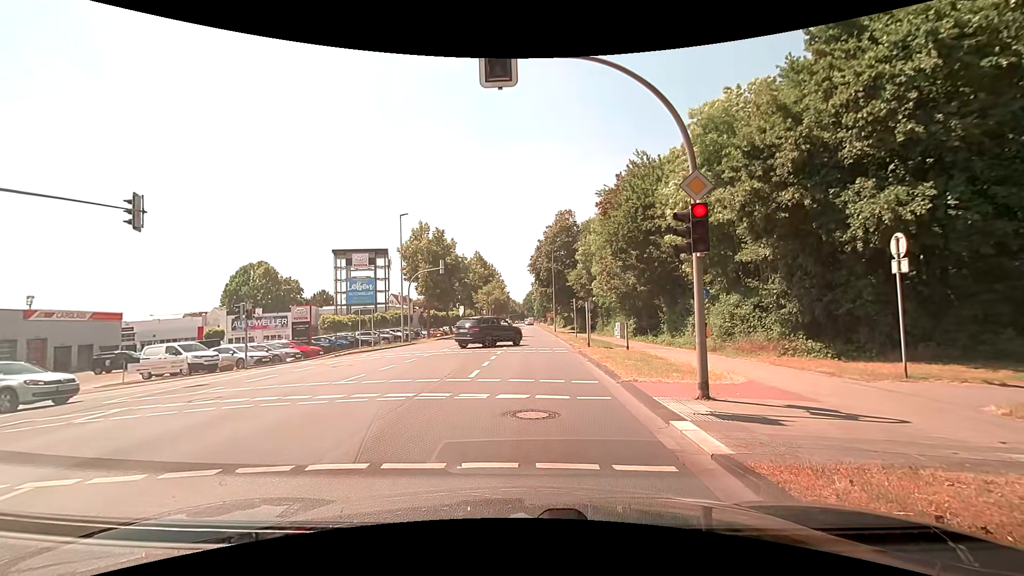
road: secondary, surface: asphalt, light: Day
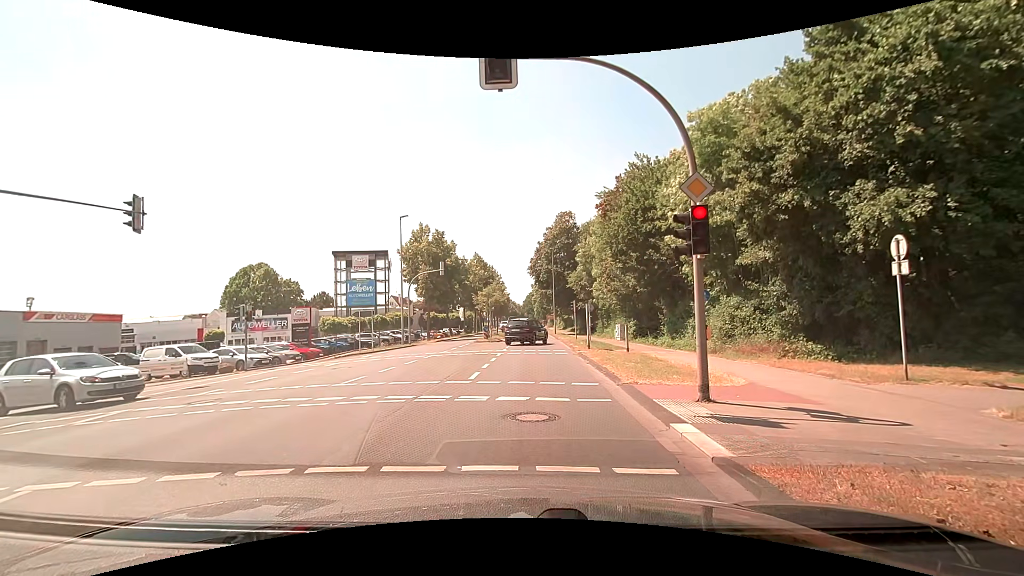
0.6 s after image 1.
(0.0, +0.1) m; 0°
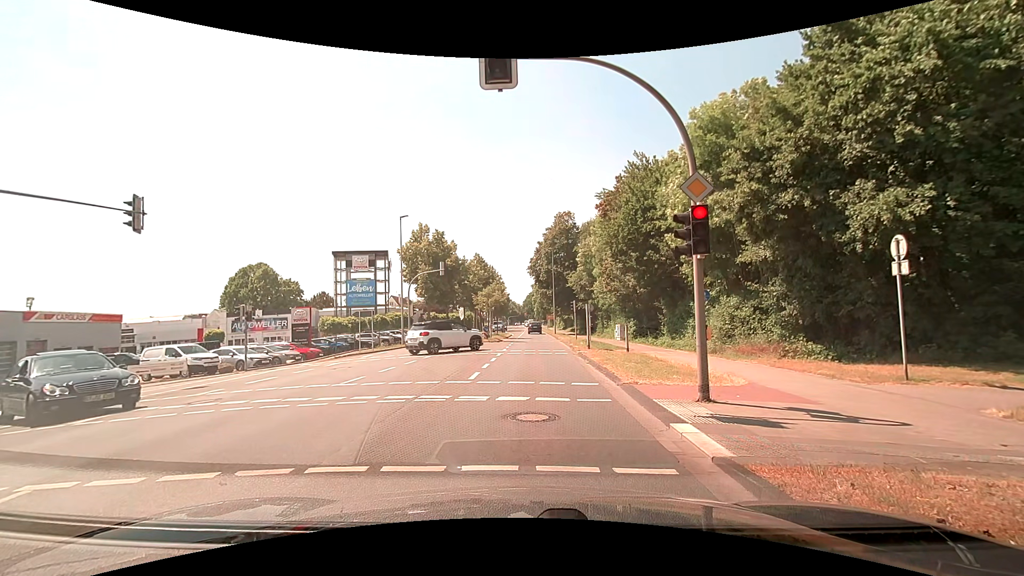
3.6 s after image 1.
(0.0, +0.1) m; 0°
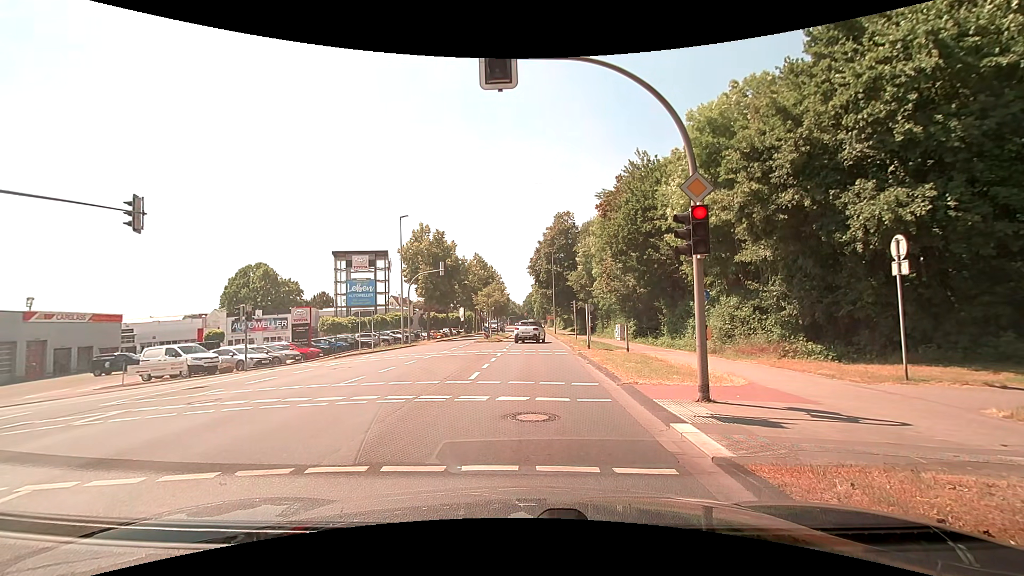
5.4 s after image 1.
(0.0, 0.0) m; 0°
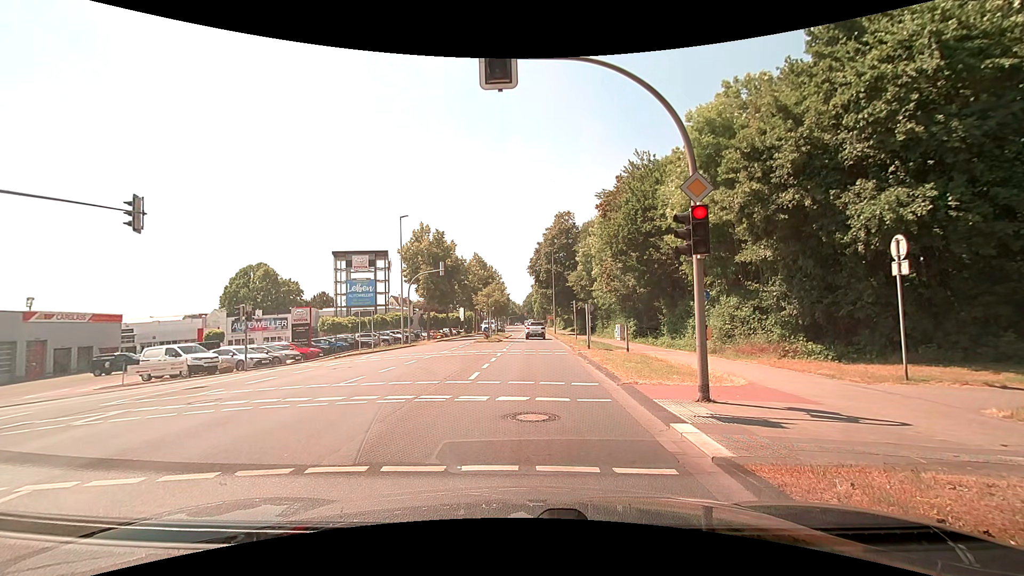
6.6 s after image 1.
(0.0, 0.0) m; 0°
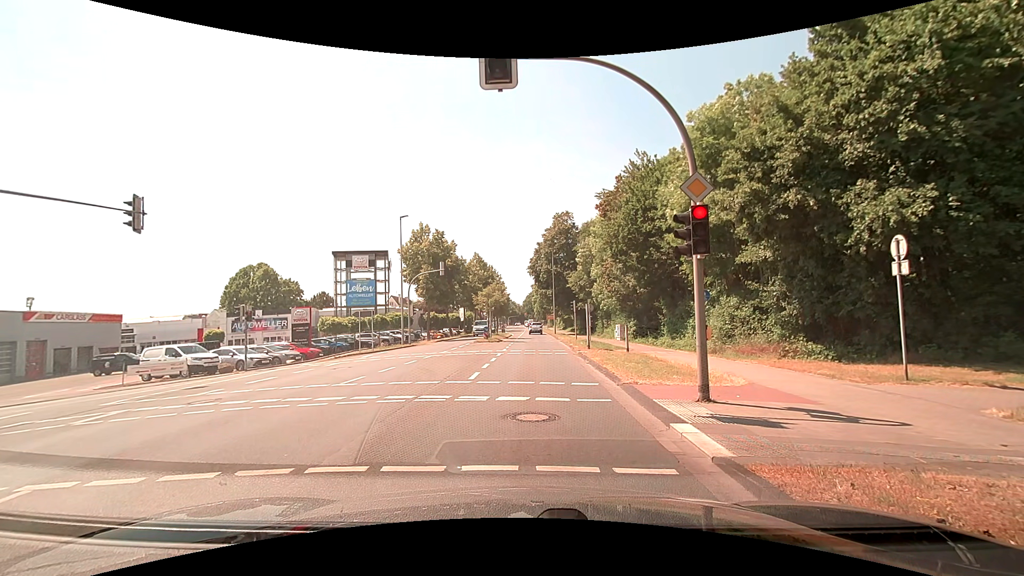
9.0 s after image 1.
(0.0, 0.0) m; 0°
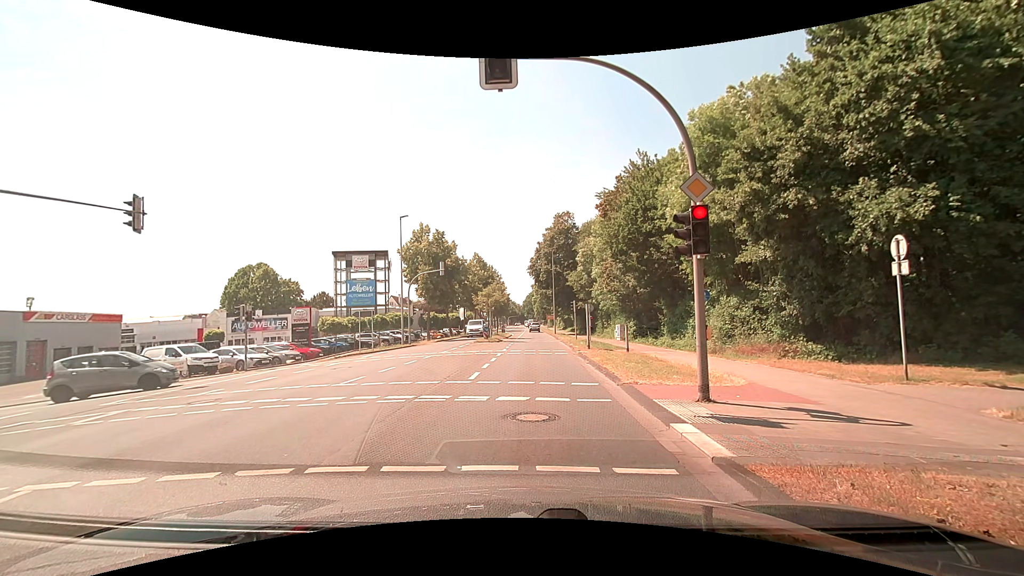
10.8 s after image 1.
(0.0, 0.0) m; 0°
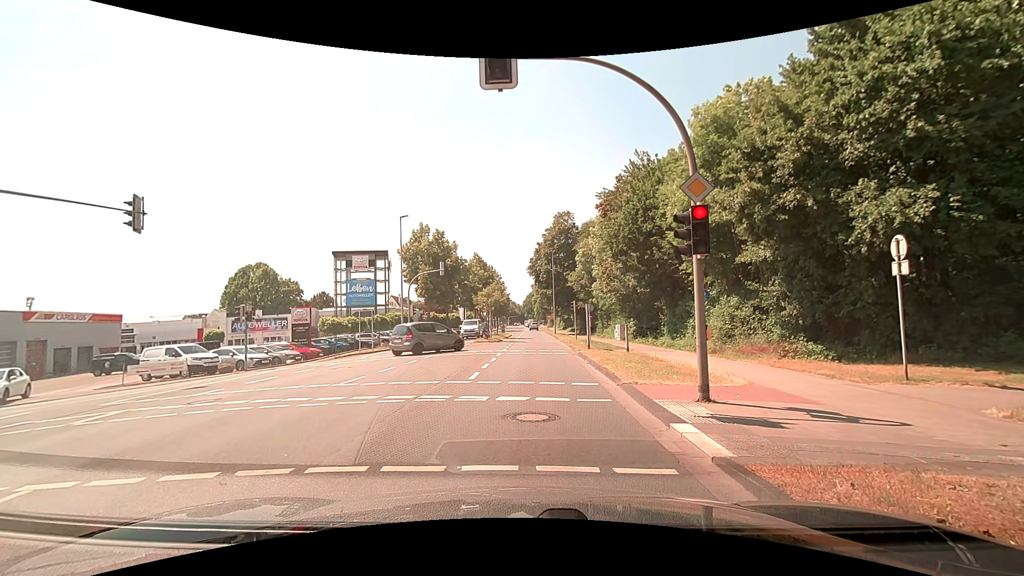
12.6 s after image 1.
(0.0, 0.0) m; 0°
